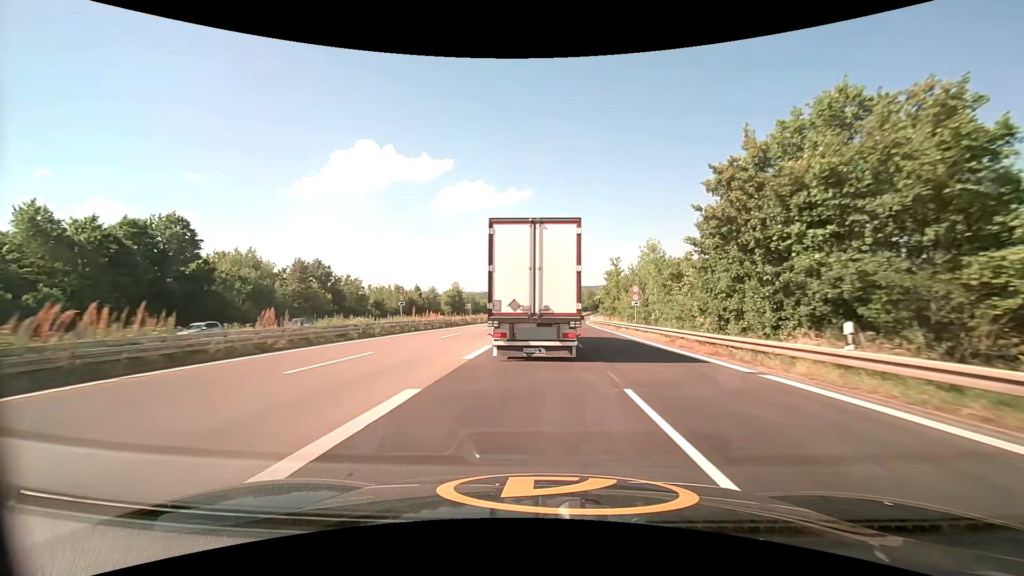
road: trunk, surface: asphalt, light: Day
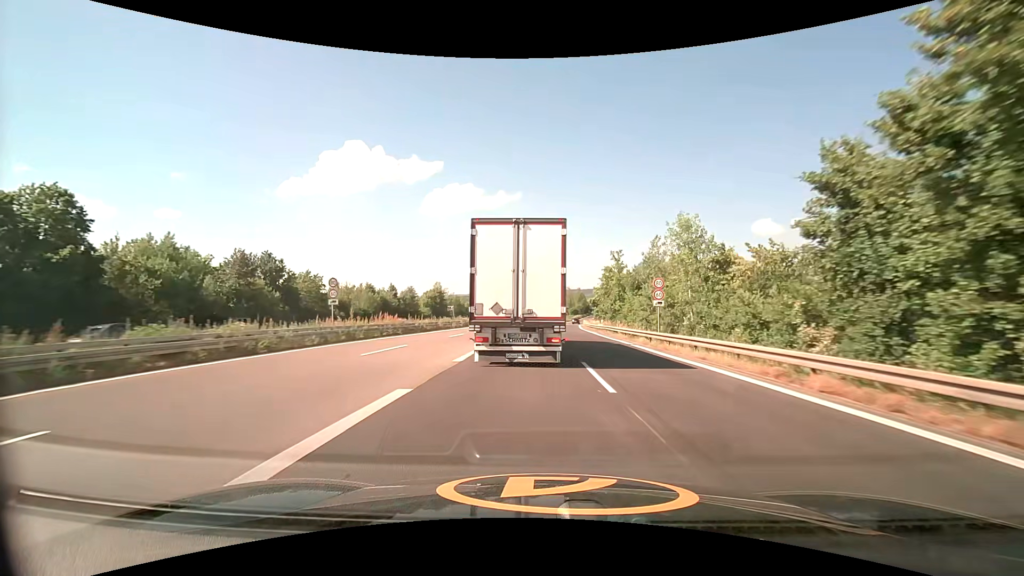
(+0.1, +11.8) m; +1°
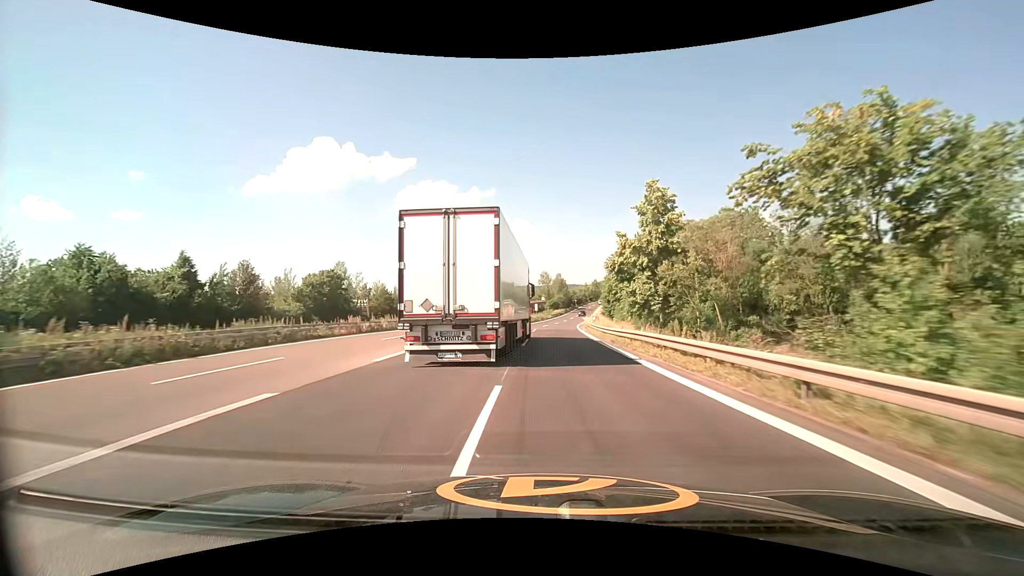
(+2.6, +60.0) m; +3°
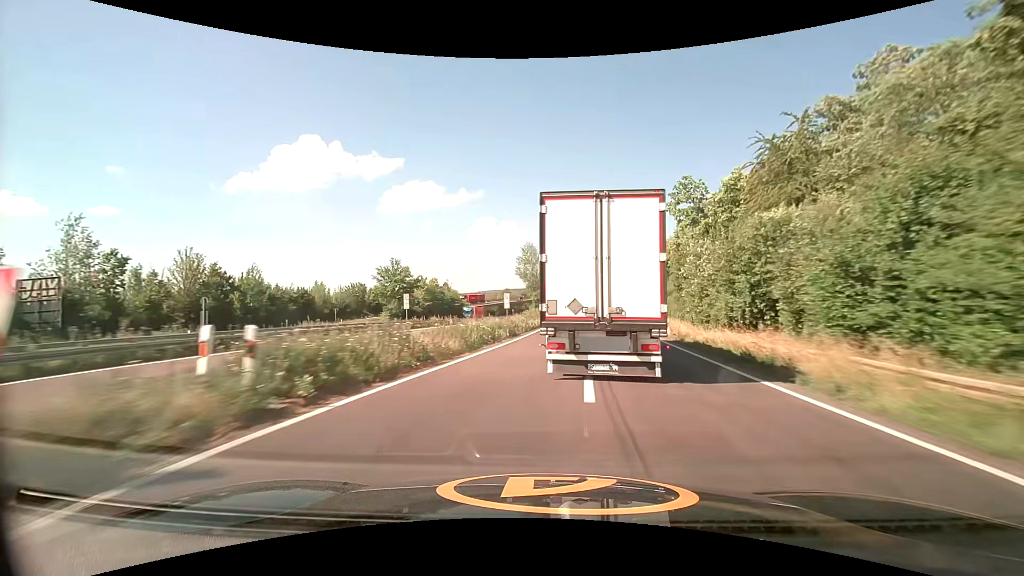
(+0.9, +67.6) m; +2°
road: trunk_link
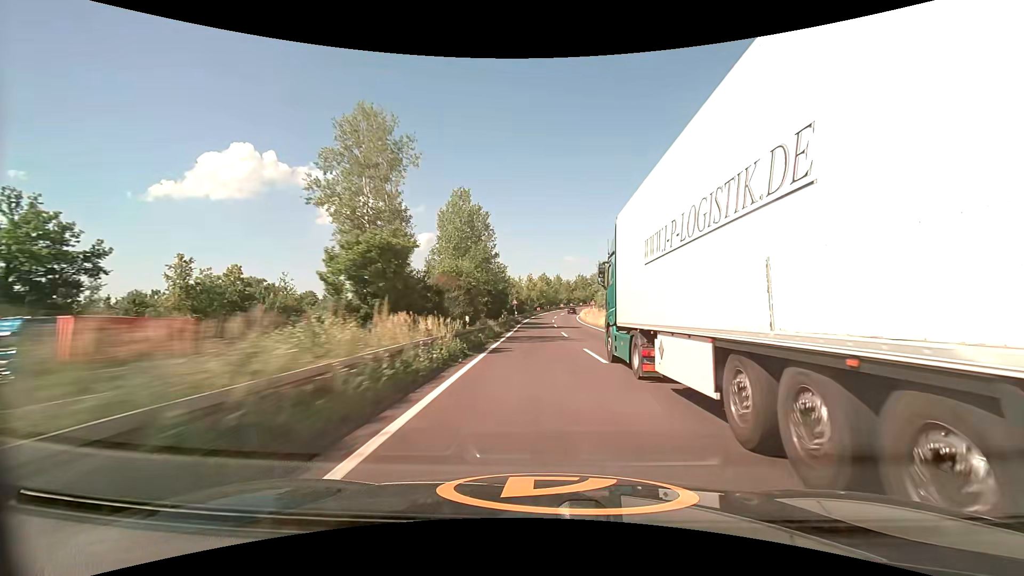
(+4.0, +66.1) m; +7°
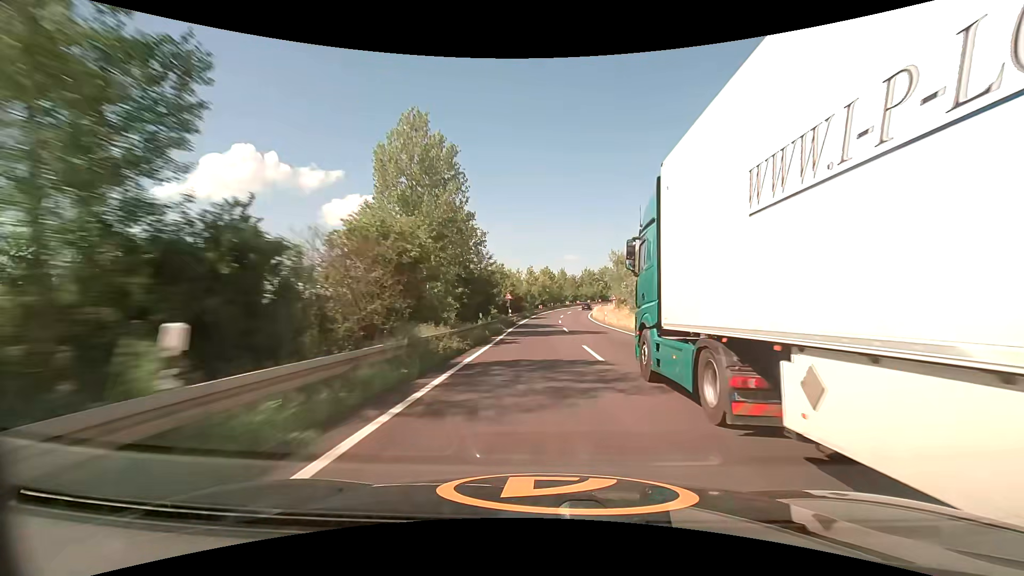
(-0.1, +18.2) m; 0°
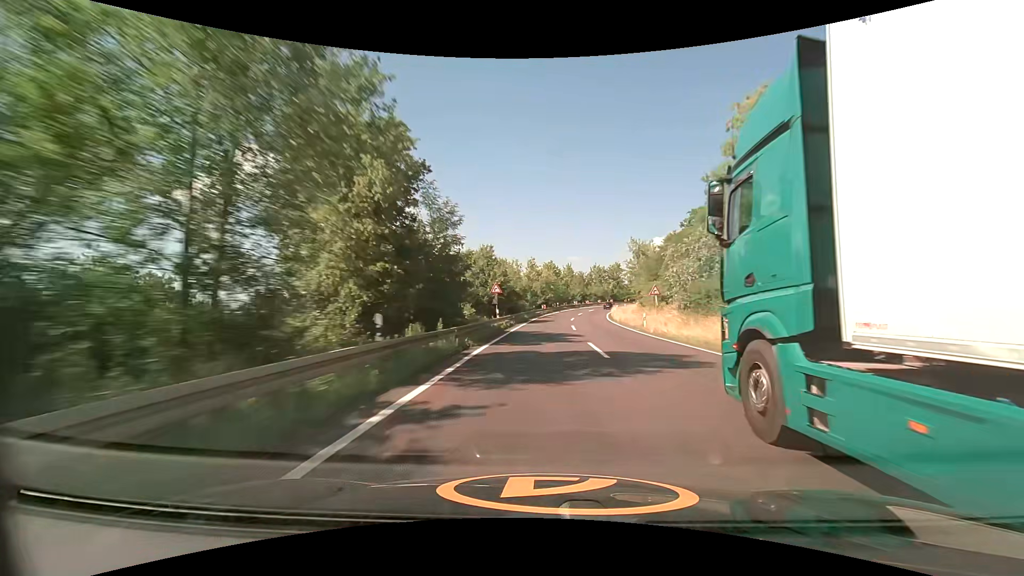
(0.0, +18.3) m; 0°
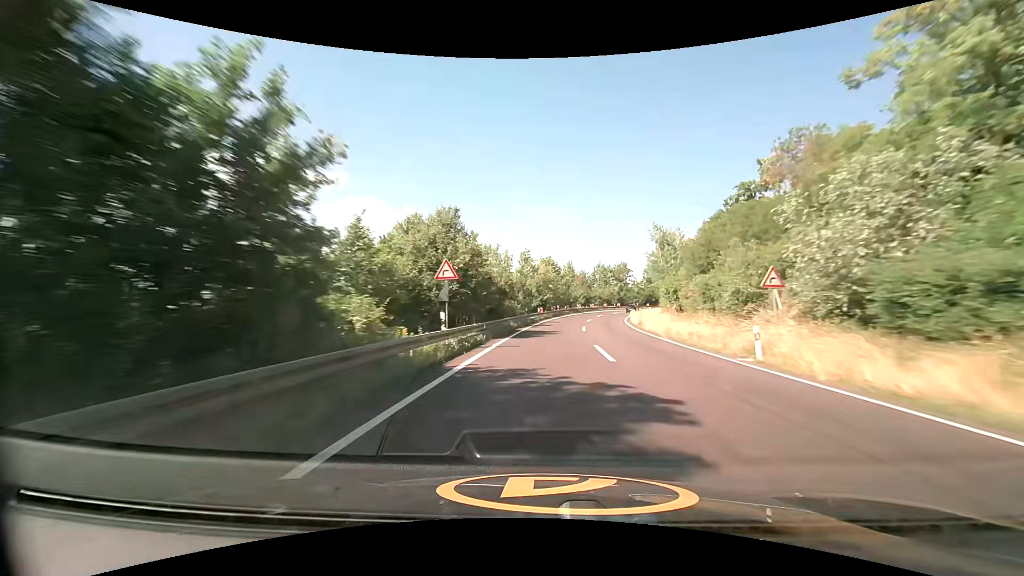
(+0.2, +18.1) m; +1°
(0, +10) (0, +20) (0, +30) (+1, +40) (+2, +50) (+3, +60) (+5, +70) (+8, +79) (+11, +89) (+14, +98) m
